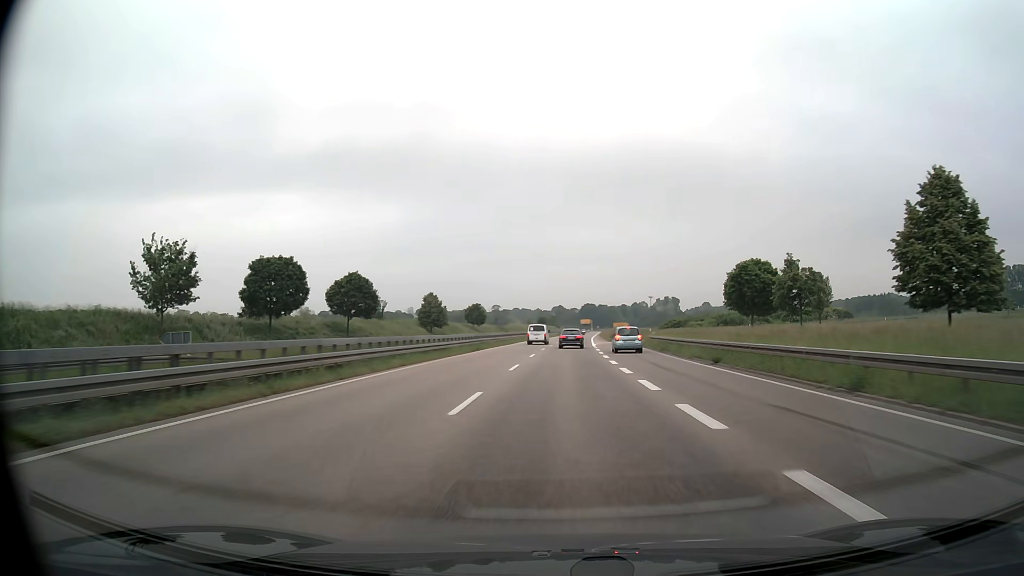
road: trunk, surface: asphalt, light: Day
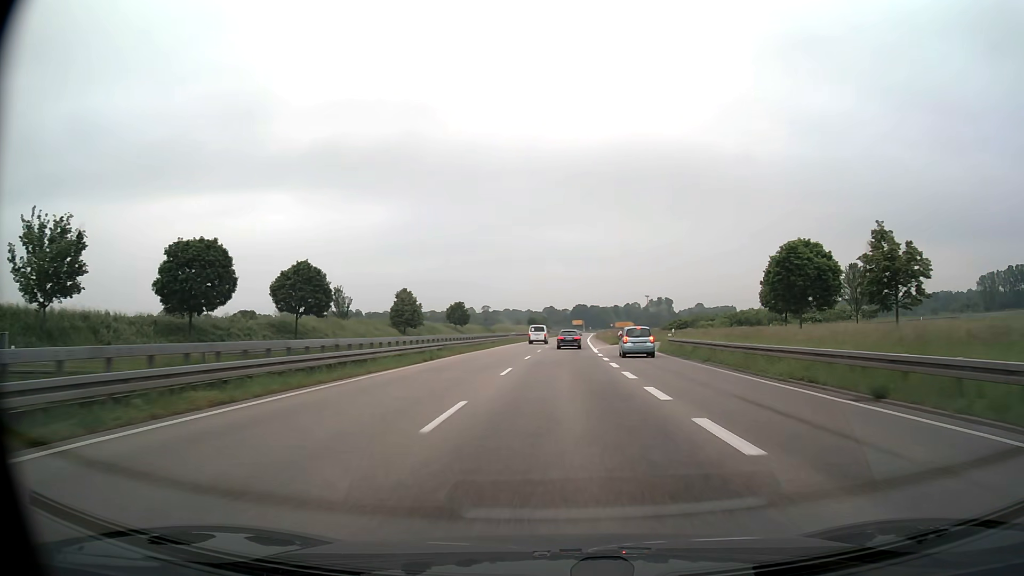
(+0.1, +14.1) m; +1°
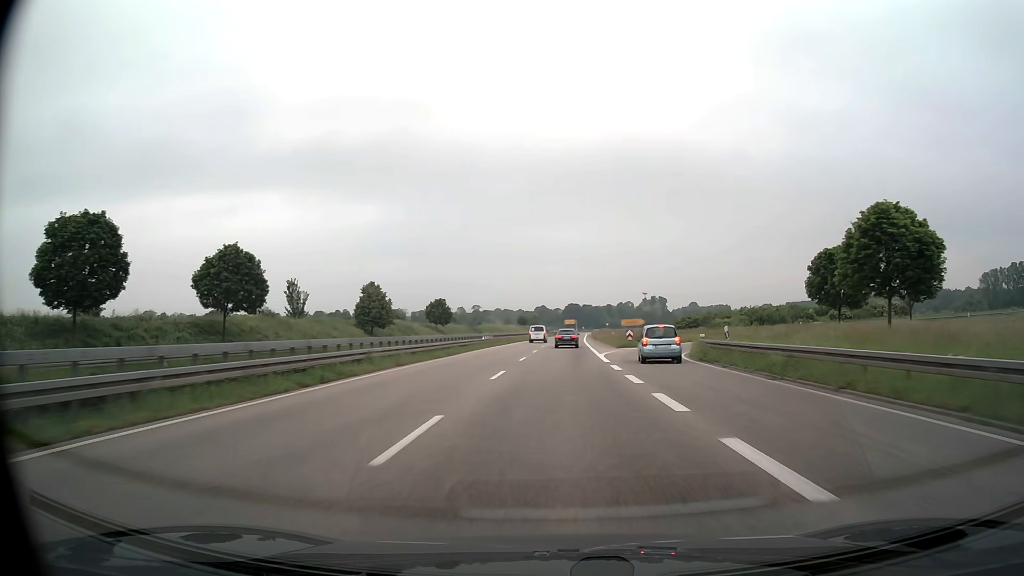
(+0.1, +14.2) m; +1°
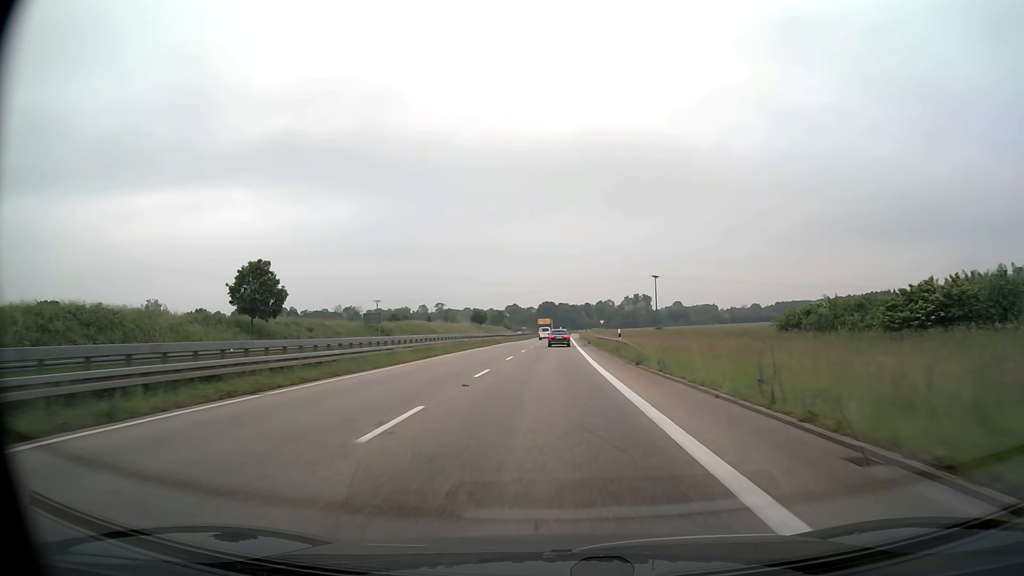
(+1.7, +71.0) m; +2°
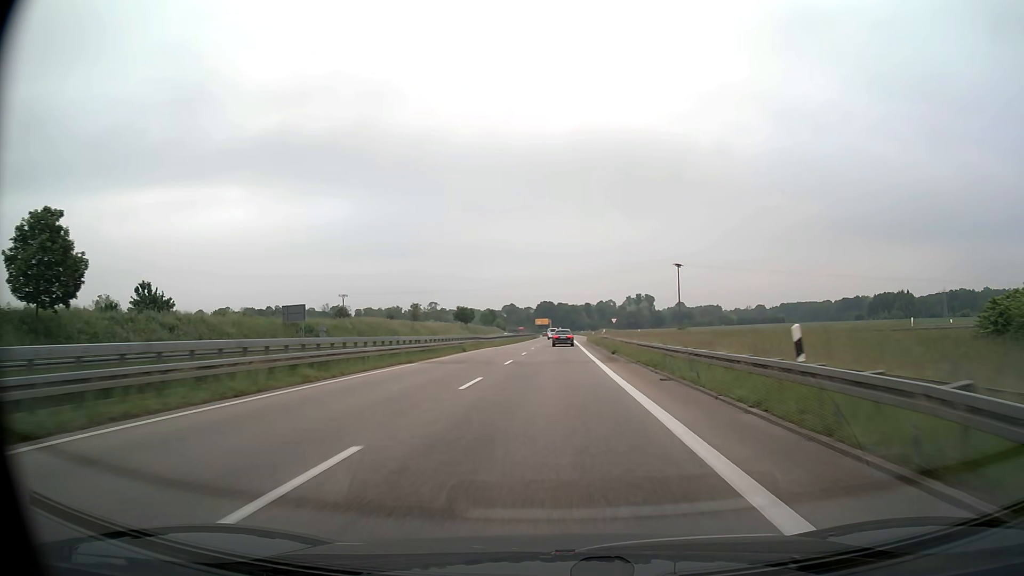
(0.0, +28.3) m; 0°
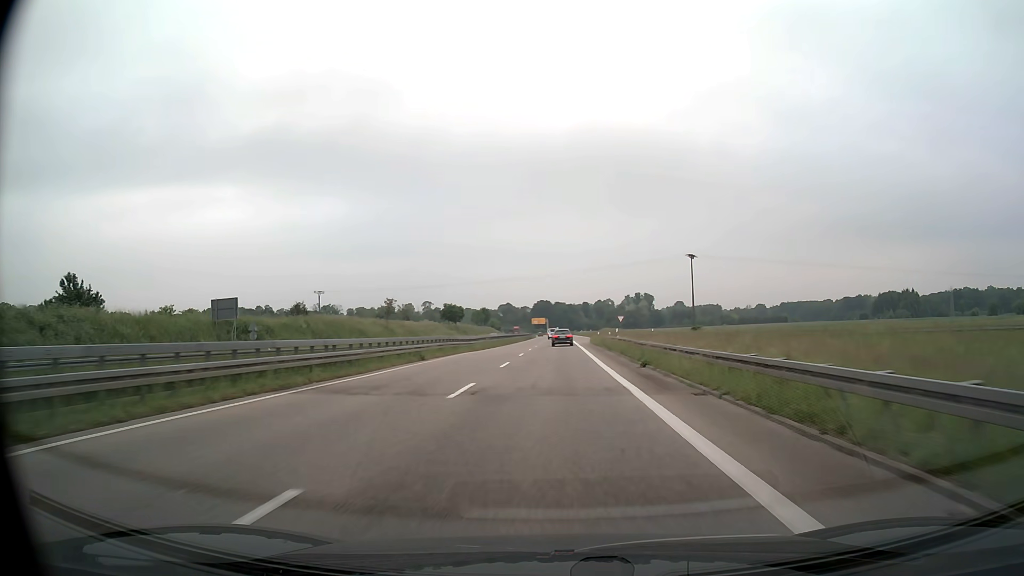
(0.0, +14.1) m; 0°
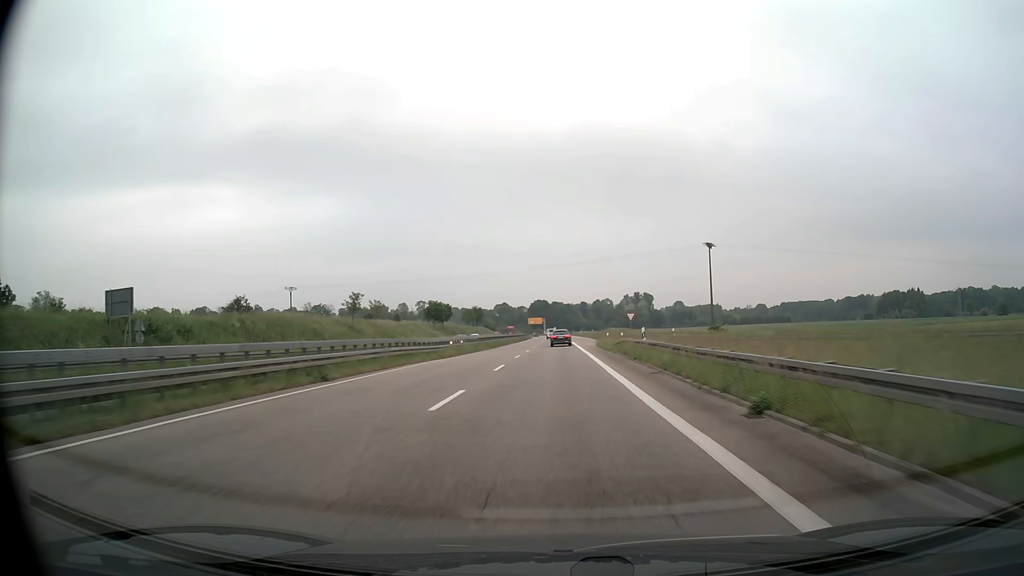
(0.0, +14.0) m; 0°
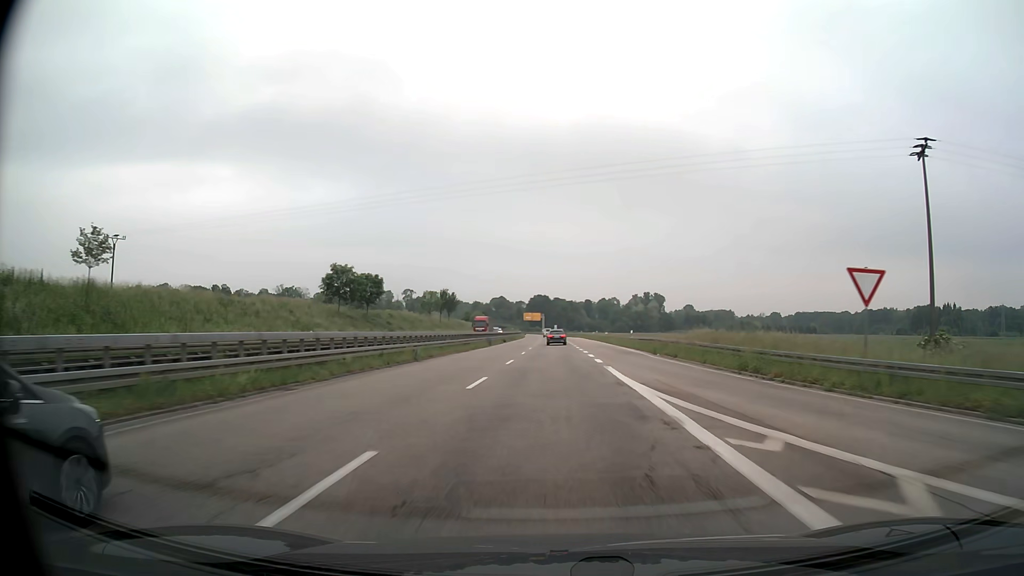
(0.0, +55.5) m; 0°
(0, +10) (0, +20) (0, +30) (0, +40) (0, +50) (0, +60) (0, +70) (0, +80) (0, +90) (0, +100) m
